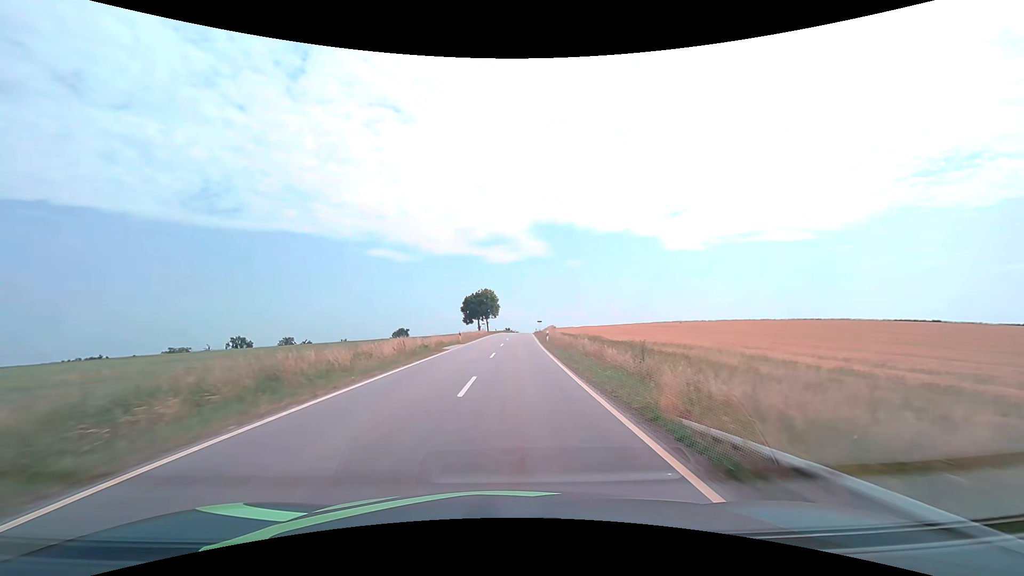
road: tertiary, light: Day
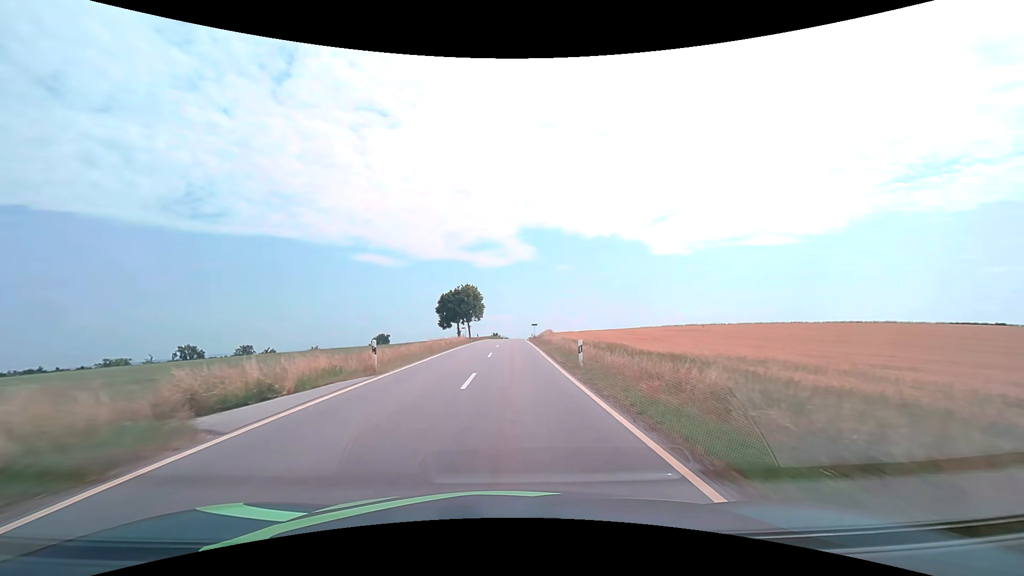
(+0.2, +22.9) m; +1°
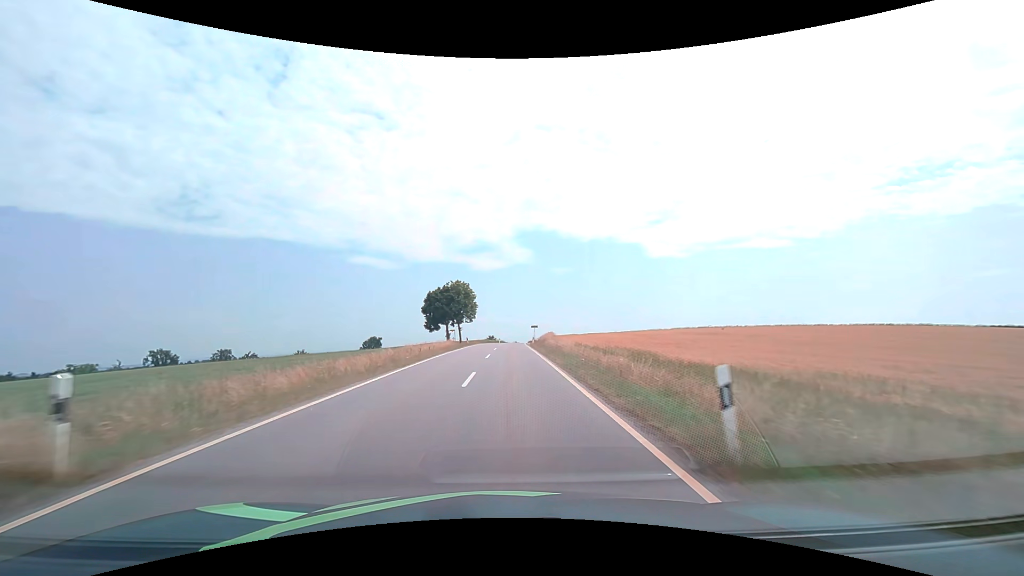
(0.0, +11.6) m; 0°
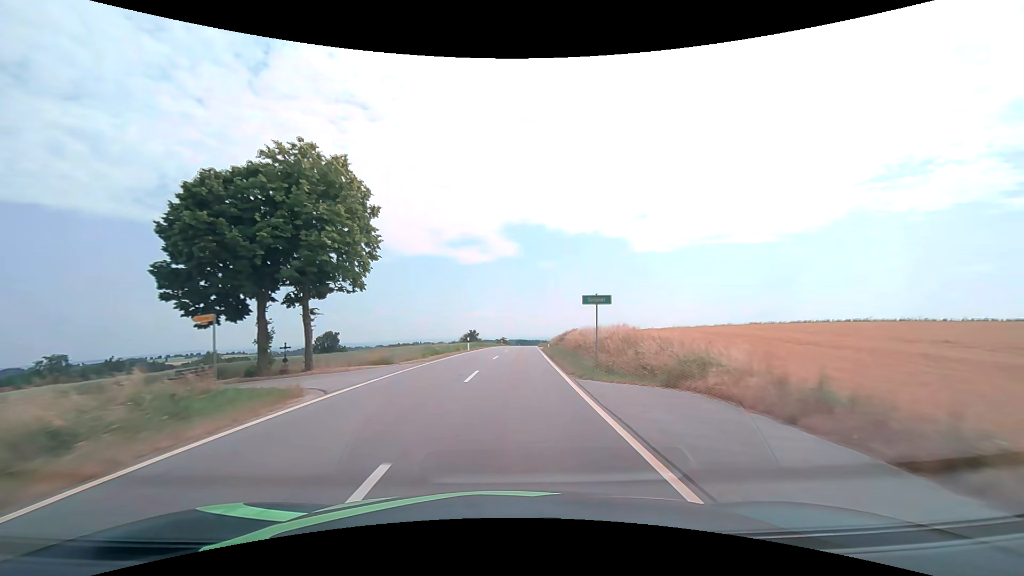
(+0.6, +59.6) m; +2°
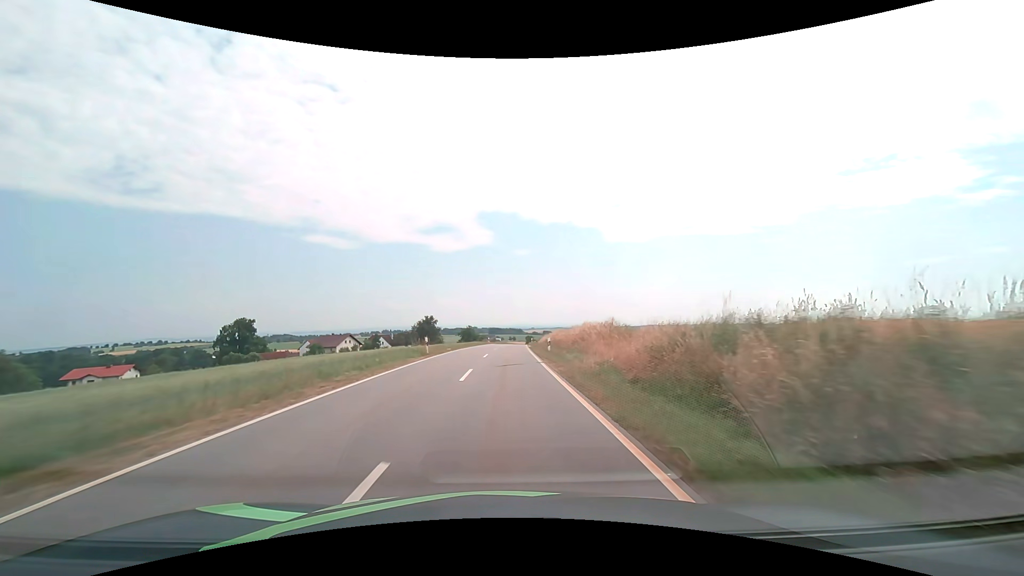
(+2.1, +60.7) m; +3°
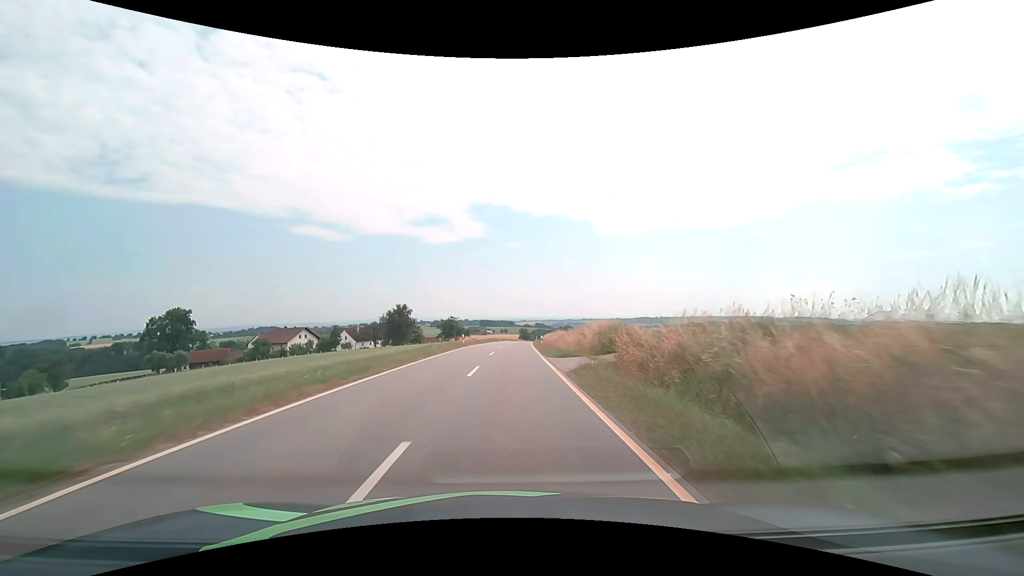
(+0.1, +35.6) m; +1°
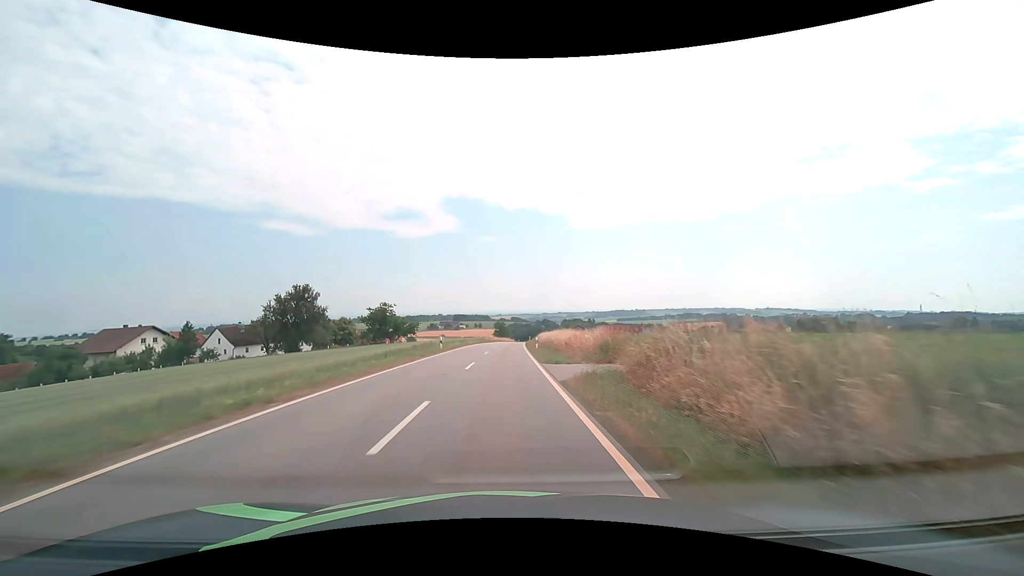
(+1.5, +57.1) m; +3°
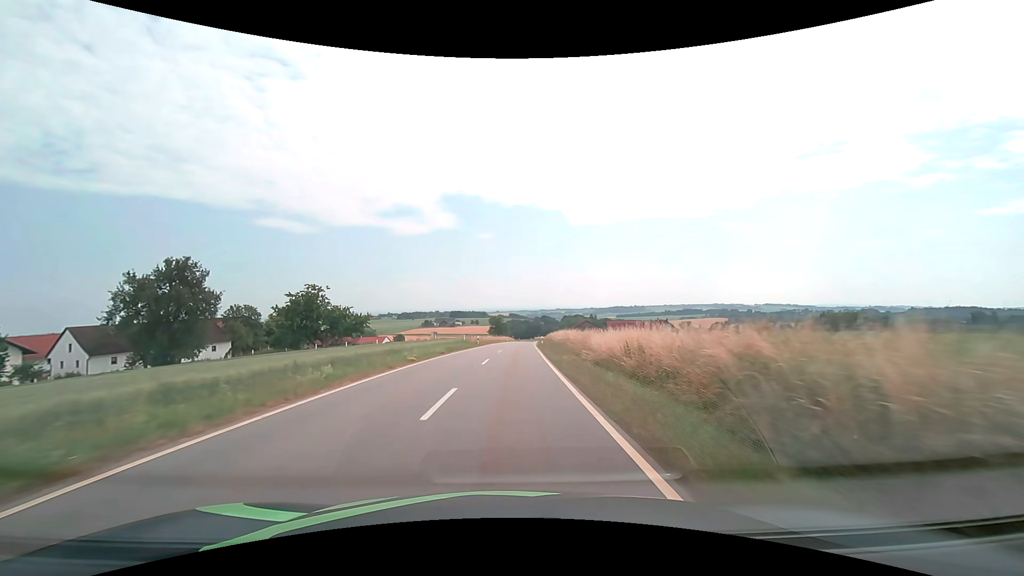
(0.0, +34.5) m; 0°
(0, +10) (0, +20) (+1, +30) (+1, +40) (+1, +50) (+2, +60) (+2, +70) (+3, +80) (+4, +90) (+5, +100) m
